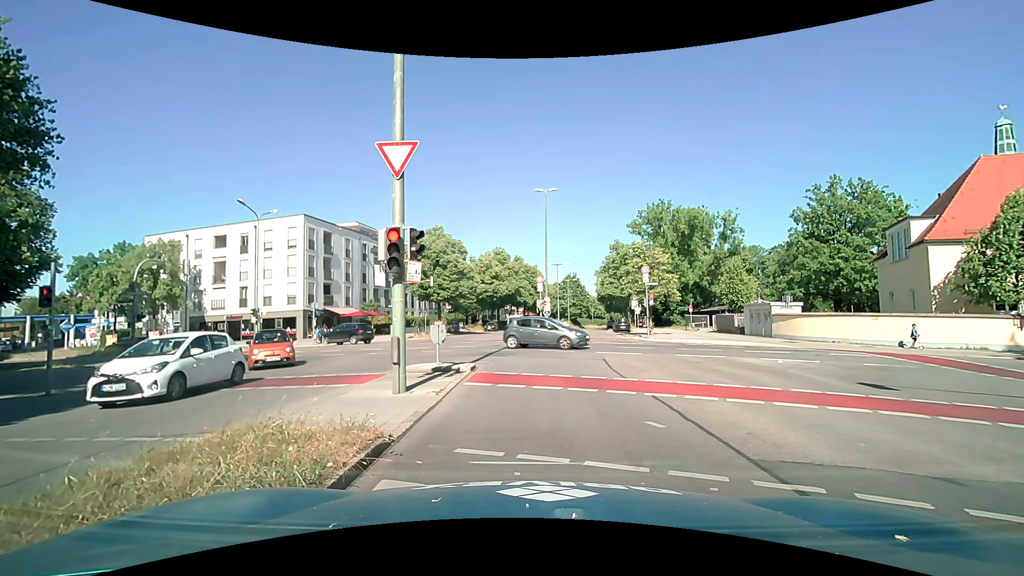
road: secondary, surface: asphalt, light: Day
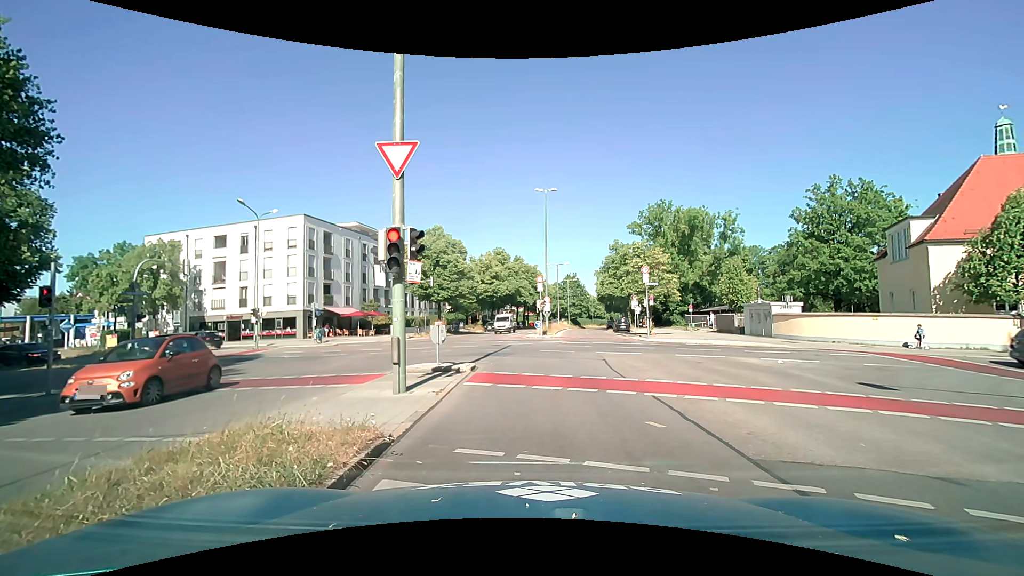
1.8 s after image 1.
(0.0, 0.0) m; 0°
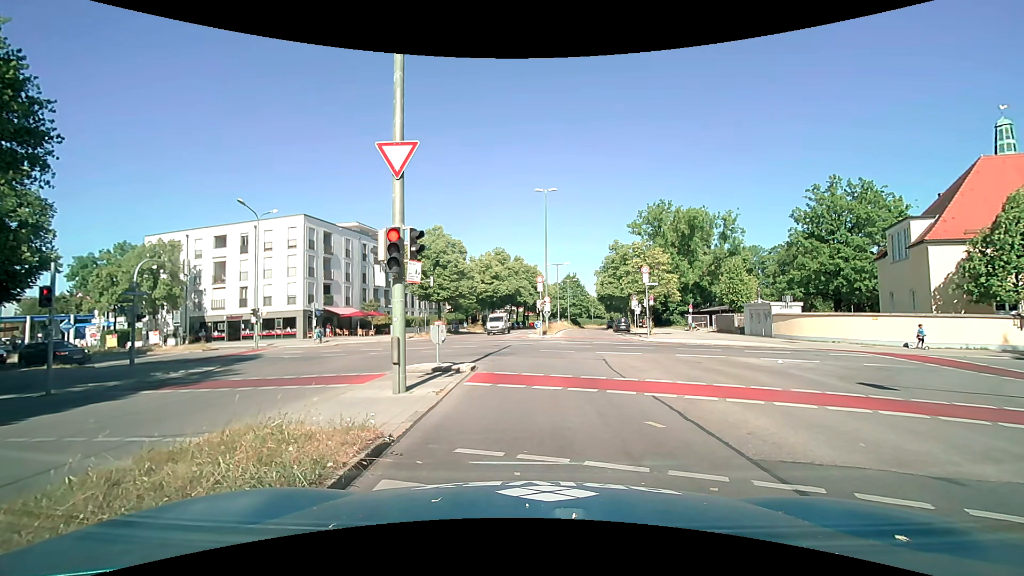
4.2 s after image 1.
(0.0, 0.0) m; 0°
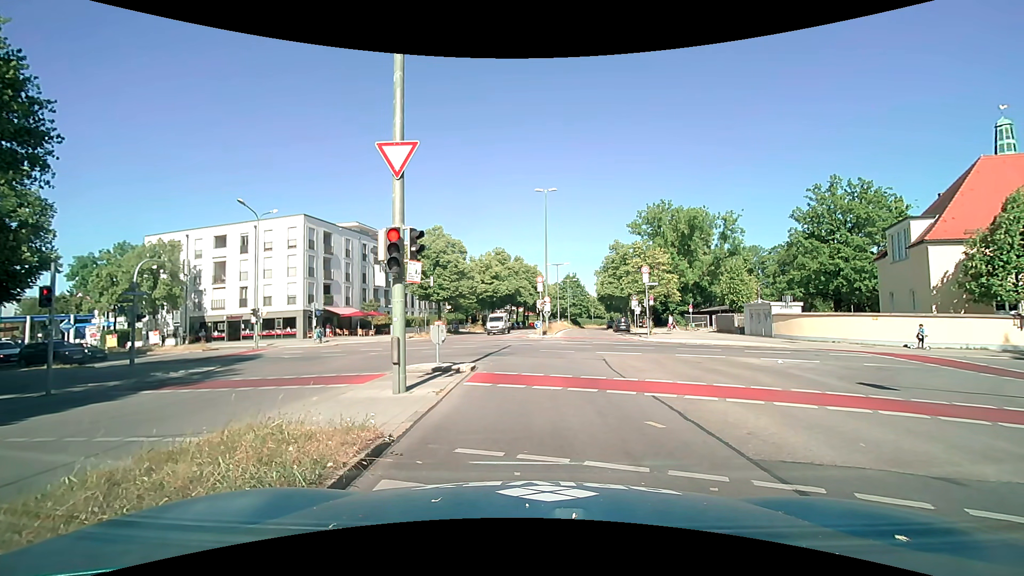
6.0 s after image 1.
(0.0, 0.0) m; 0°
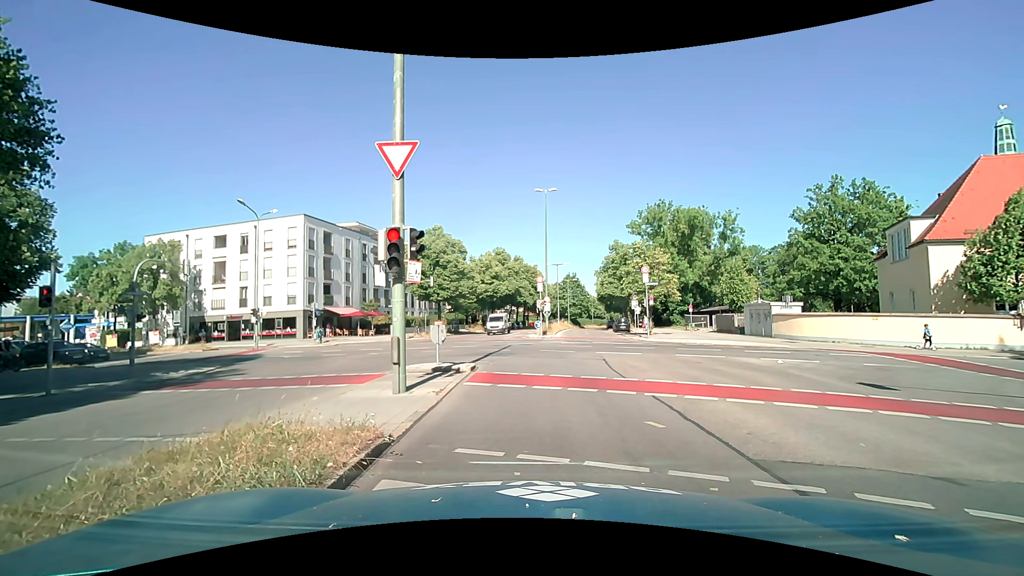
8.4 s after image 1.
(0.0, 0.0) m; 0°
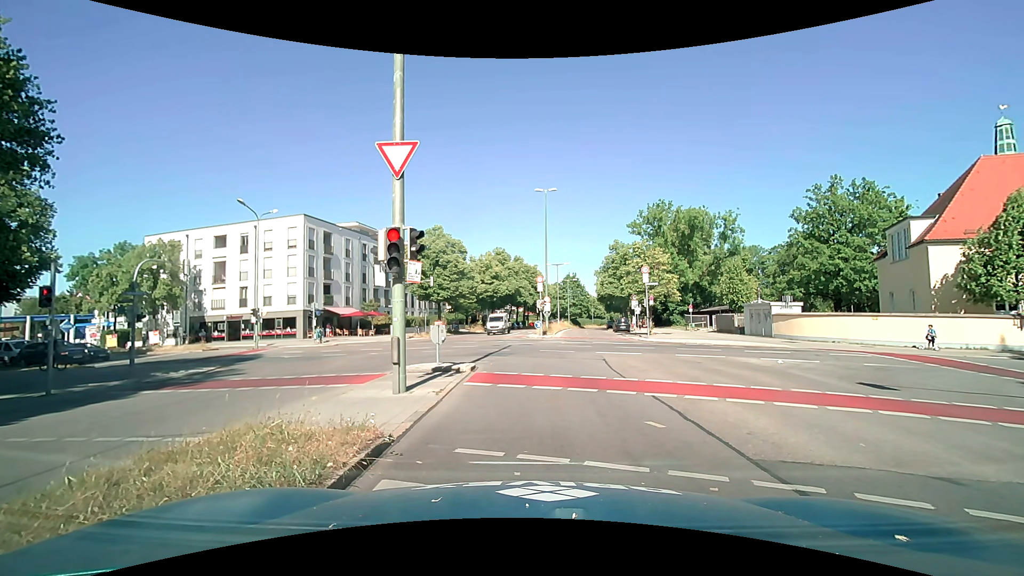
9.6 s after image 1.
(0.0, 0.0) m; 0°
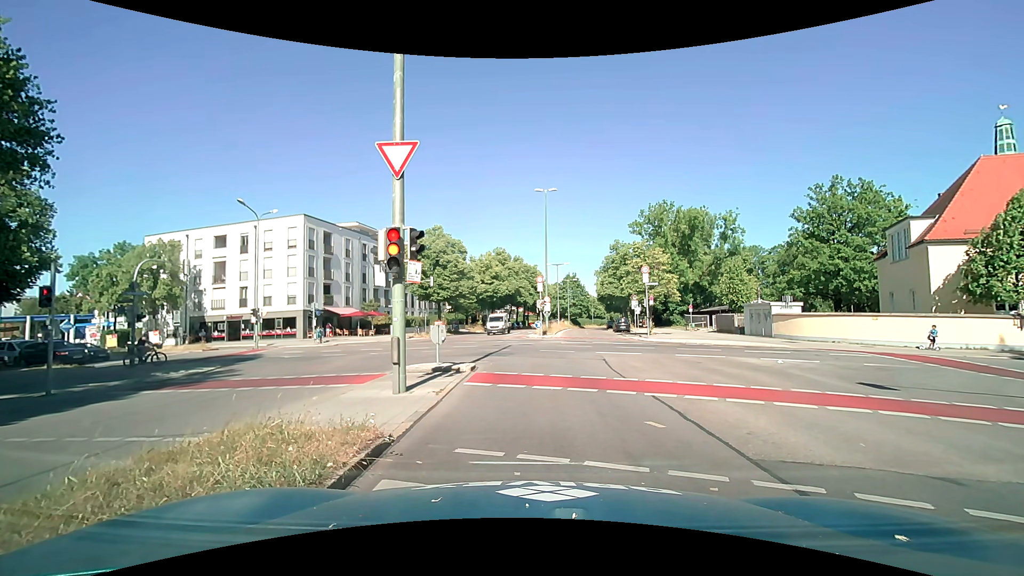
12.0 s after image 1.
(0.0, 0.0) m; 0°
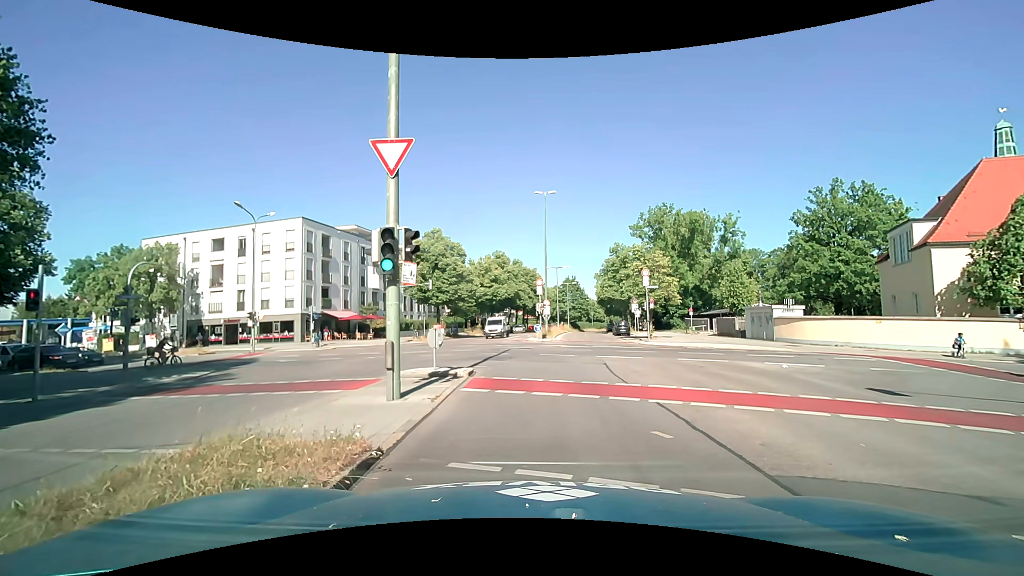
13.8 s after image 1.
(0.0, +0.4) m; 0°
(0, +10) (0, +20) (-1, +30) (-7, +38) (-16, +42) (-26, +45) (-36, +48) (-45, +50) (-55, +54) (-64, +57) m
